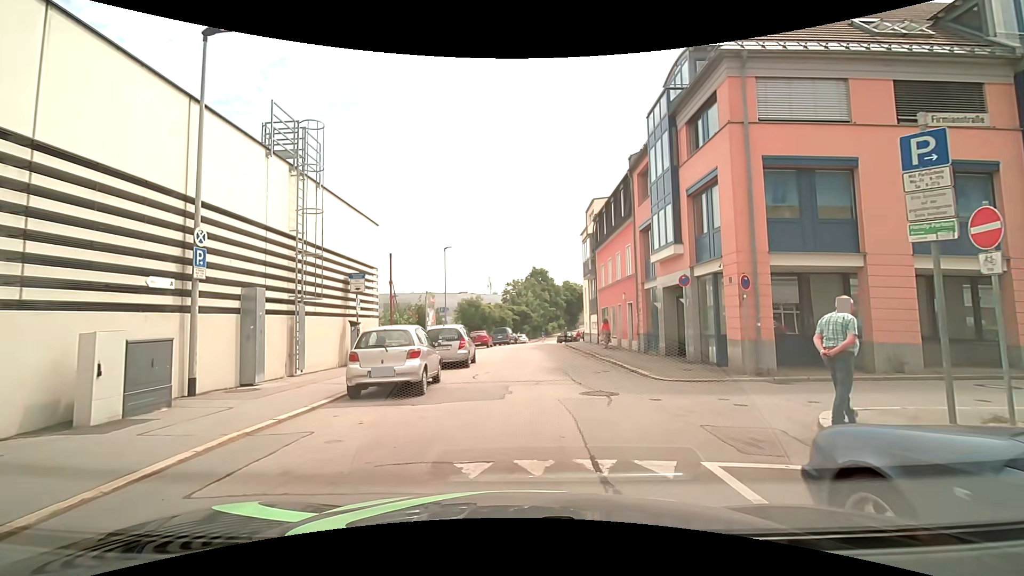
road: residential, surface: asphalt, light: Day
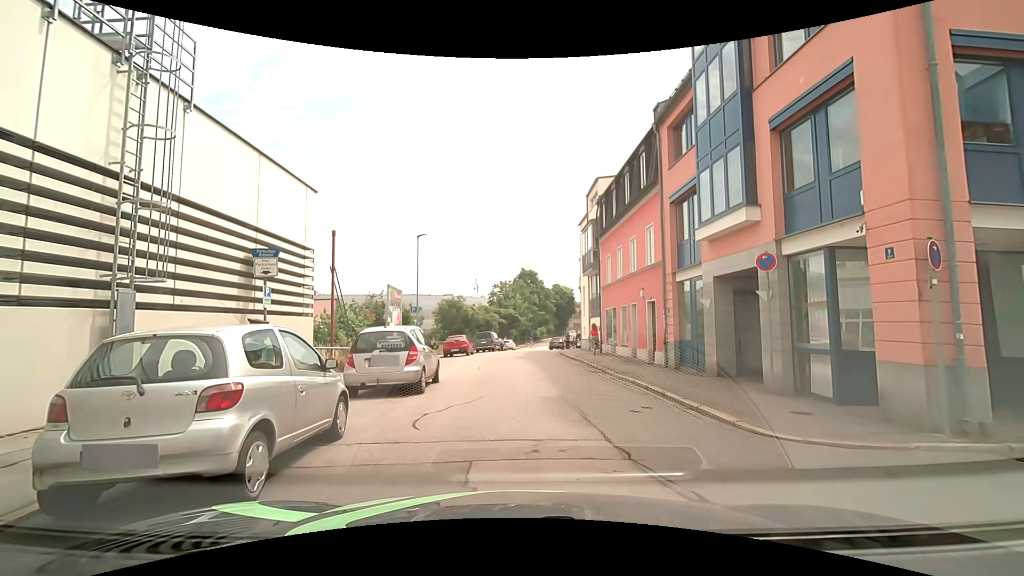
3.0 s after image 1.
(-0.1, +6.3) m; 0°
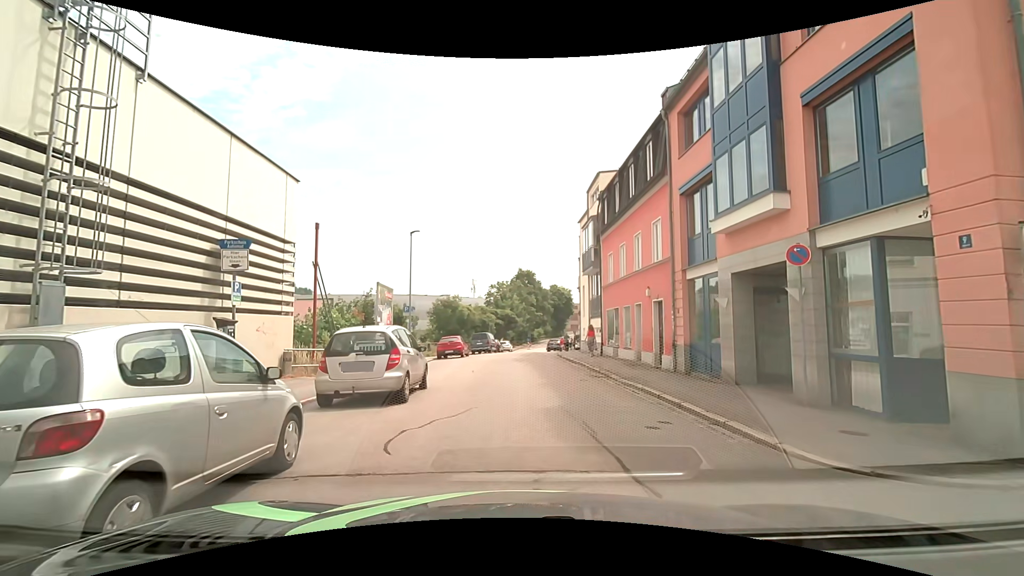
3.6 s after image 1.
(0.0, +1.5) m; +2°
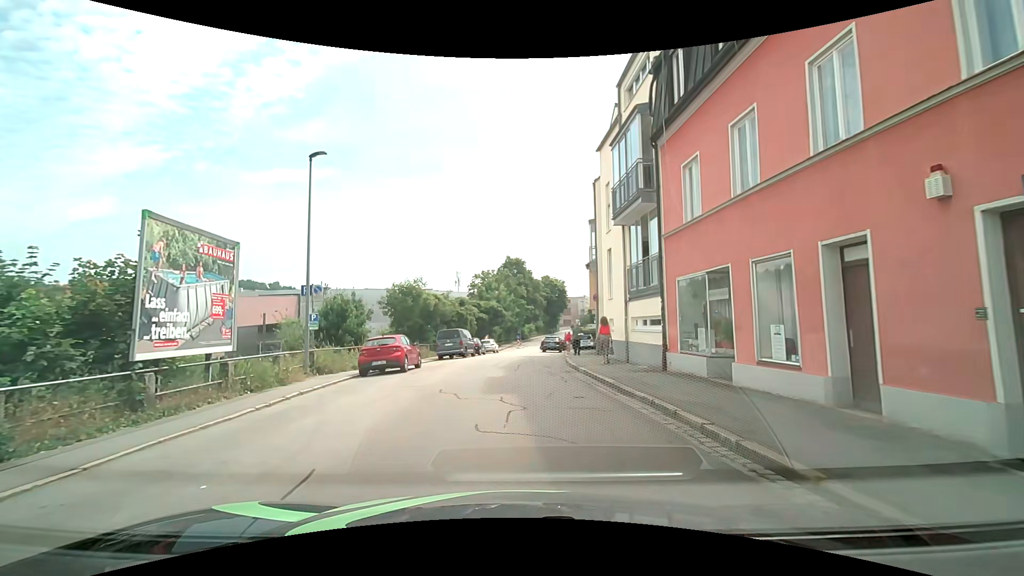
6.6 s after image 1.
(-0.3, +14.3) m; 0°
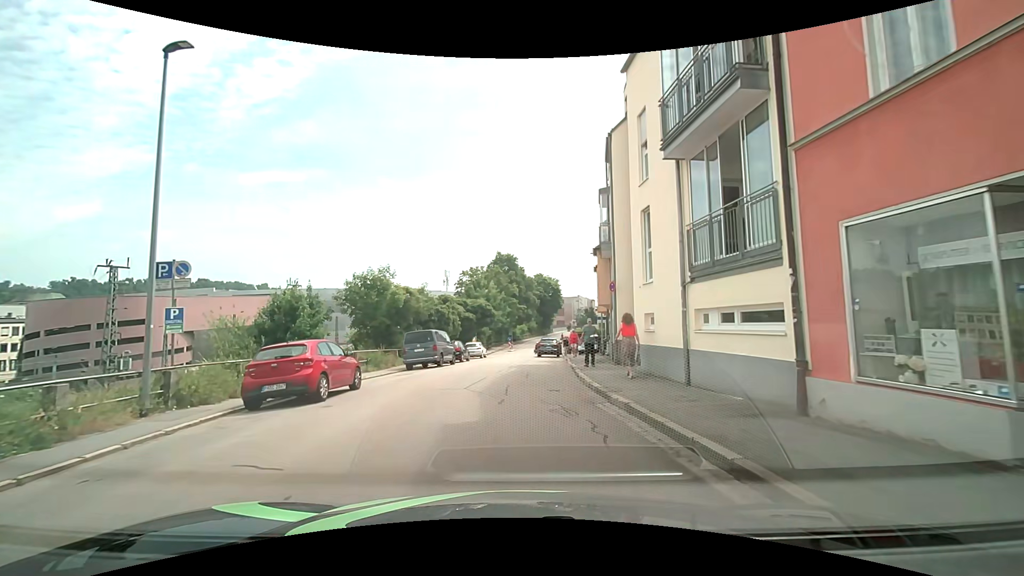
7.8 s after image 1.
(-0.1, +7.2) m; +2°
